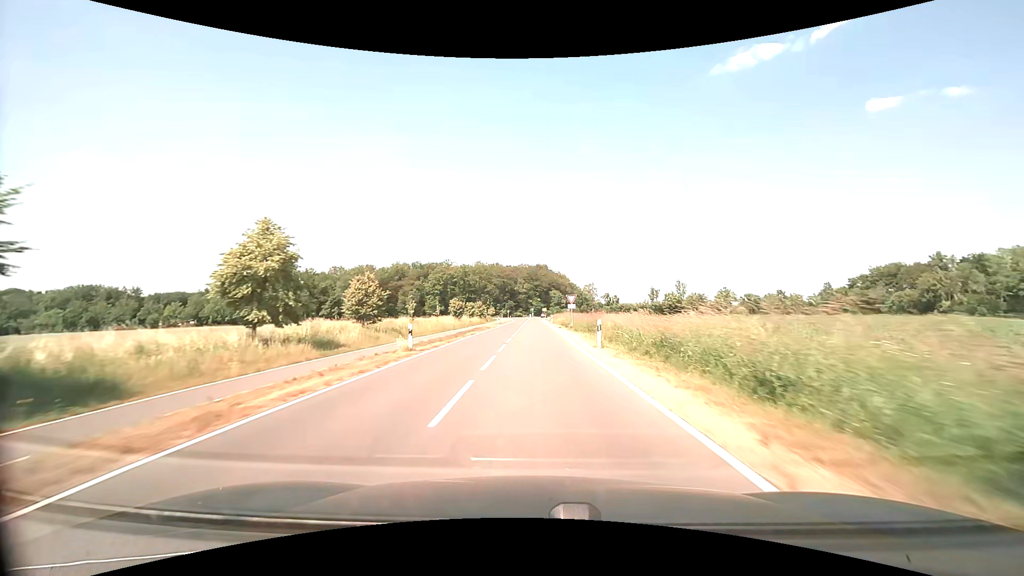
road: tertiary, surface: asphalt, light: Day
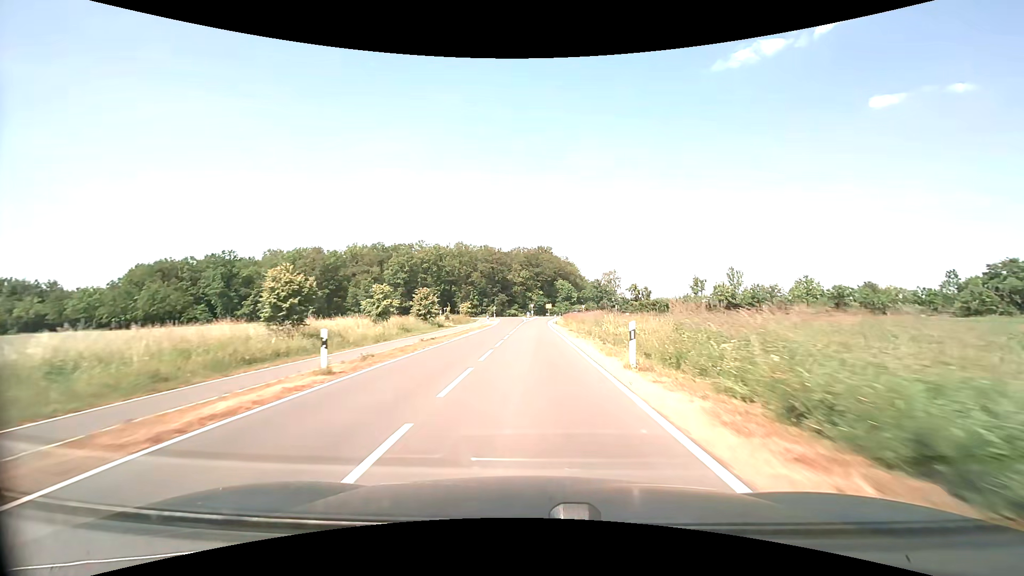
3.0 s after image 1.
(0.0, +57.2) m; 0°
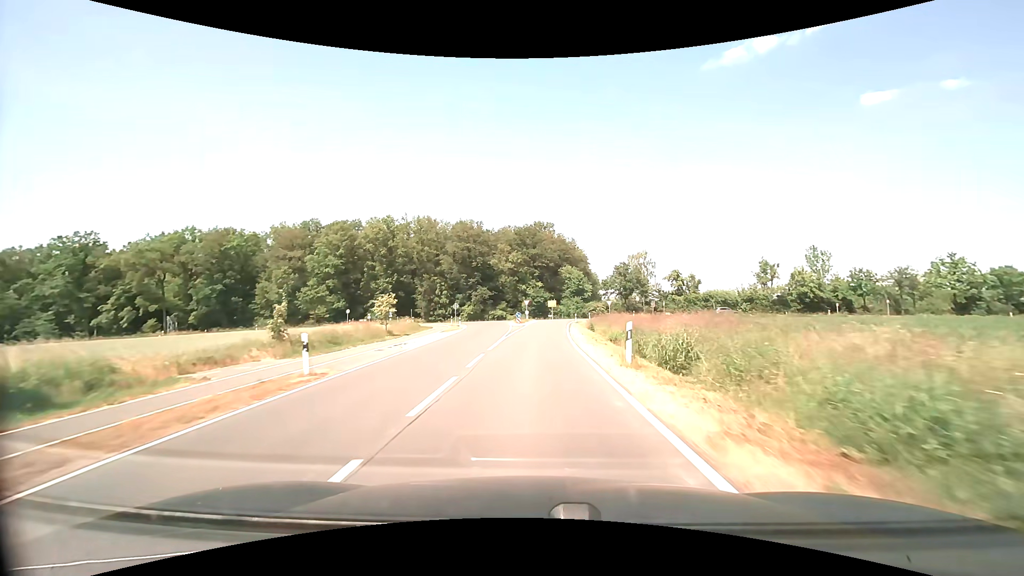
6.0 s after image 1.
(+0.1, +48.6) m; 0°
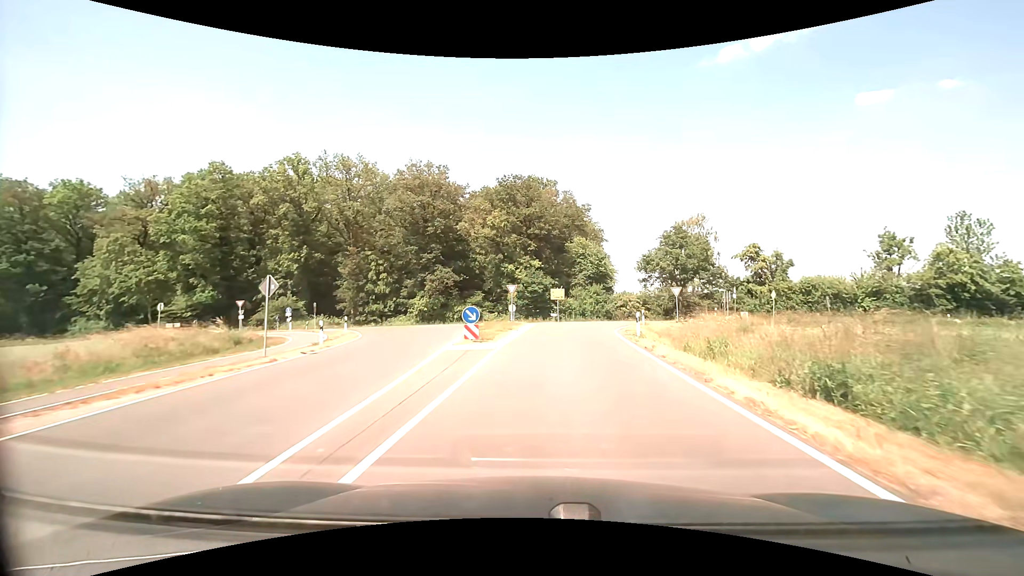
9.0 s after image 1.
(+0.2, +39.1) m; +1°
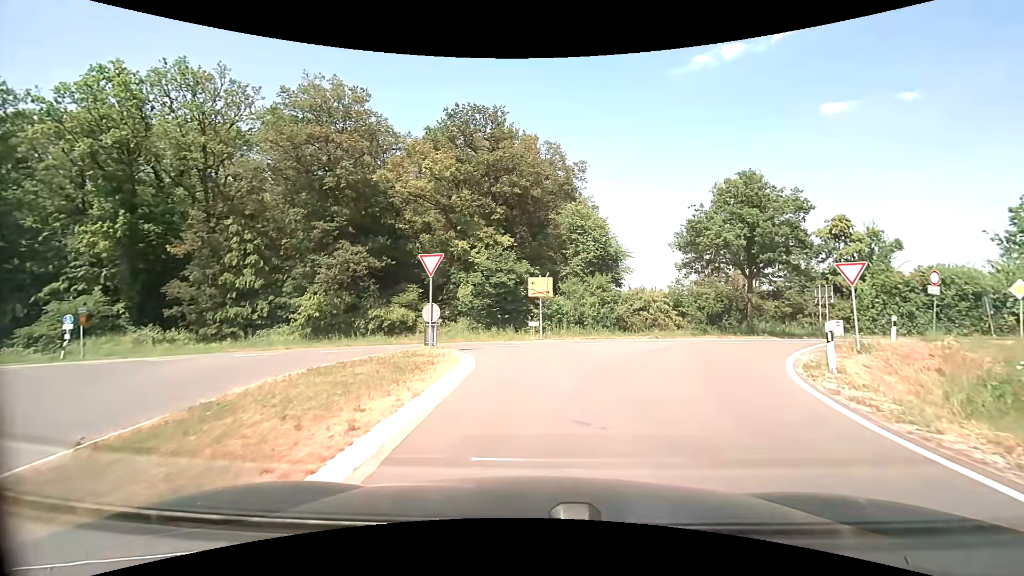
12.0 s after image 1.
(+0.6, +24.1) m; +3°
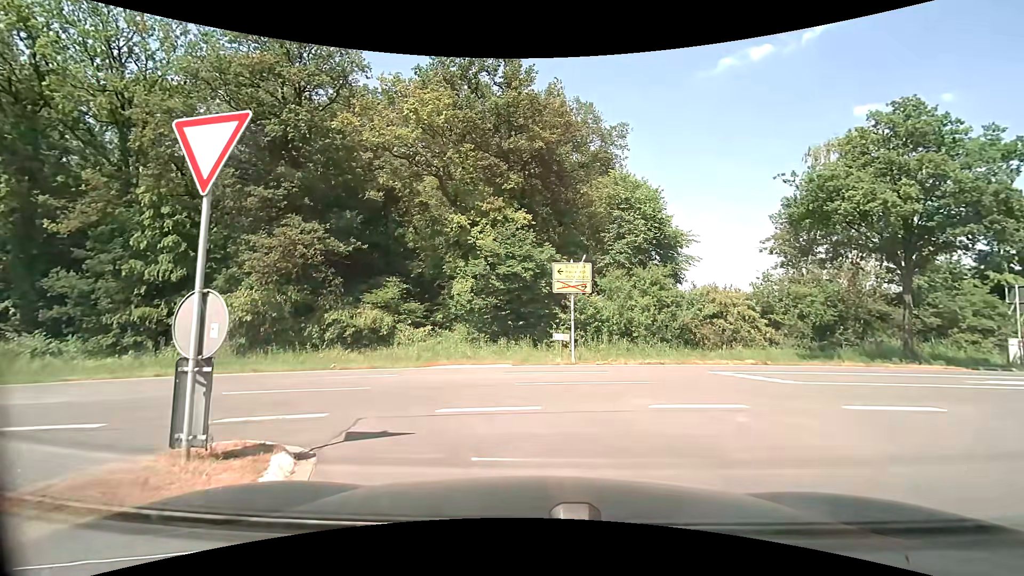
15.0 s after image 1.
(-0.1, +11.4) m; -3°
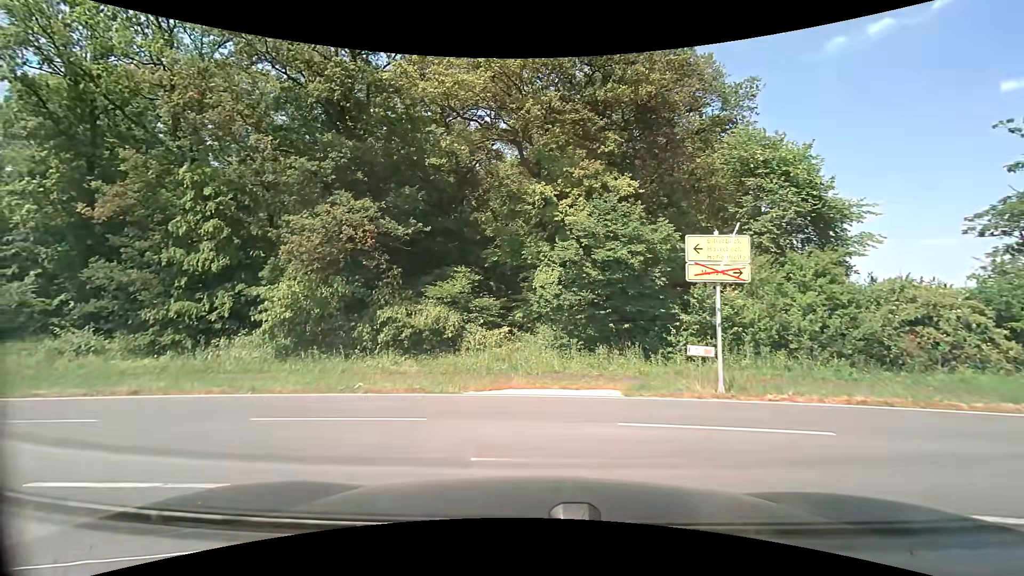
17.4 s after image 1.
(-0.4, +6.5) m; -10°
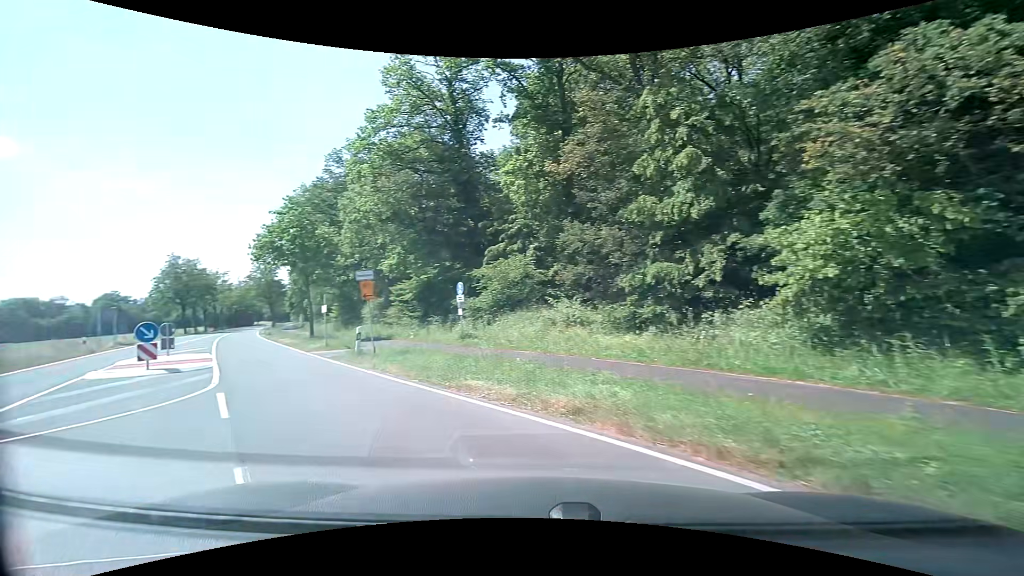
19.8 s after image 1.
(-4.0, +9.2) m; -50°
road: secondary
(-4, +9) (-9, +18) (-14, +26) (-20, +34) (-25, +43) (-31, +51) (-36, +60) (-41, +68) (-46, +77) (-51, +86) m
